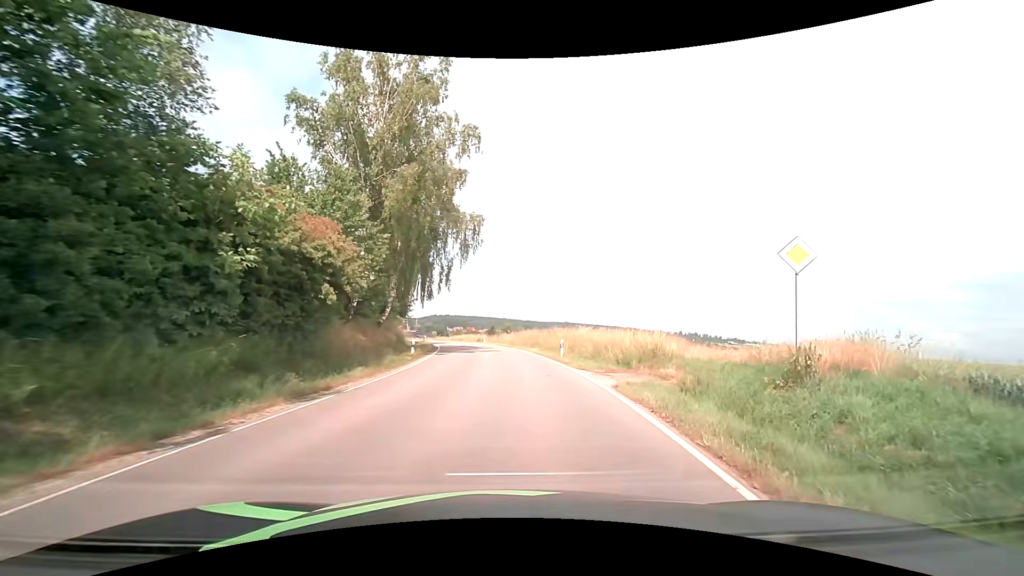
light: Day
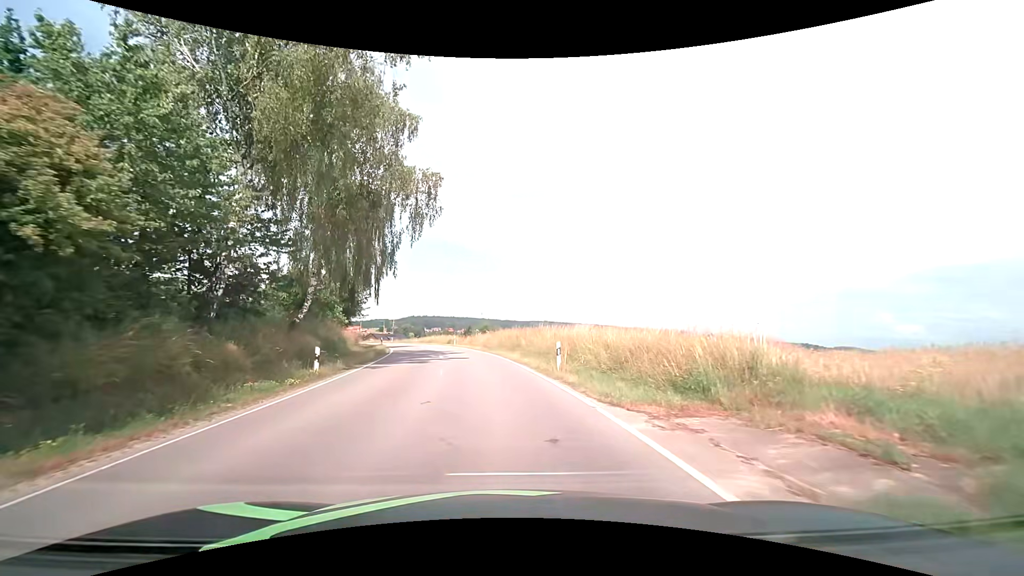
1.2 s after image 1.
(+0.3, +10.2) m; +1°
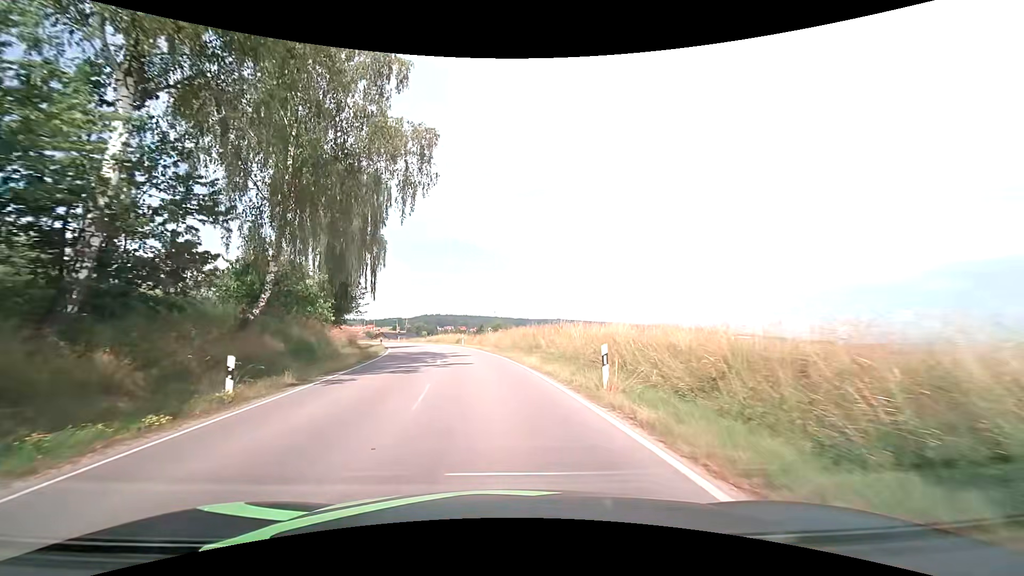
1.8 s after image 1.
(-0.1, +6.0) m; -1°
